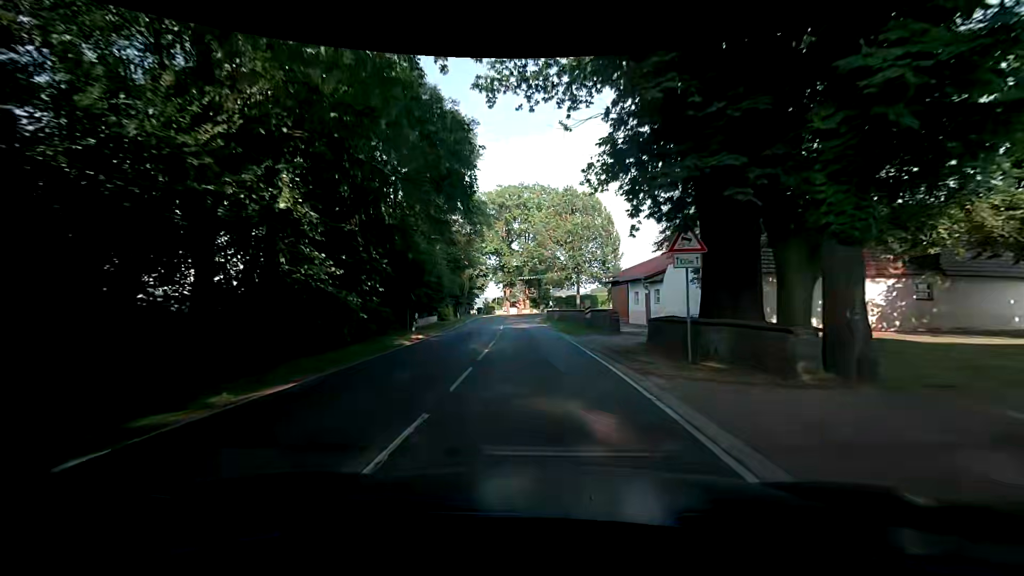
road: primary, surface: asphalt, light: Day
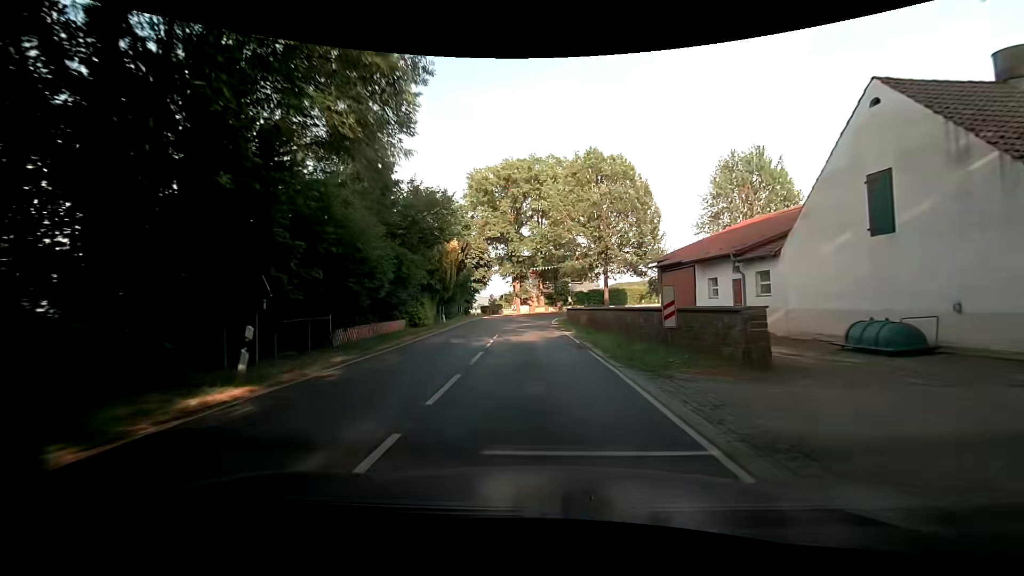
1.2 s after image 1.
(-0.6, +14.6) m; -3°
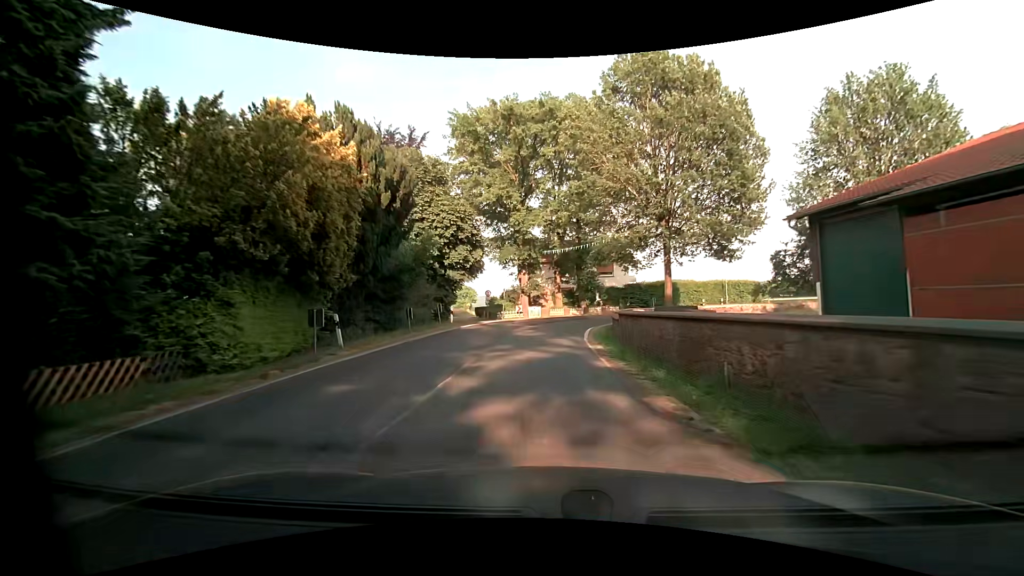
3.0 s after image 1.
(-0.4, +20.5) m; -2°
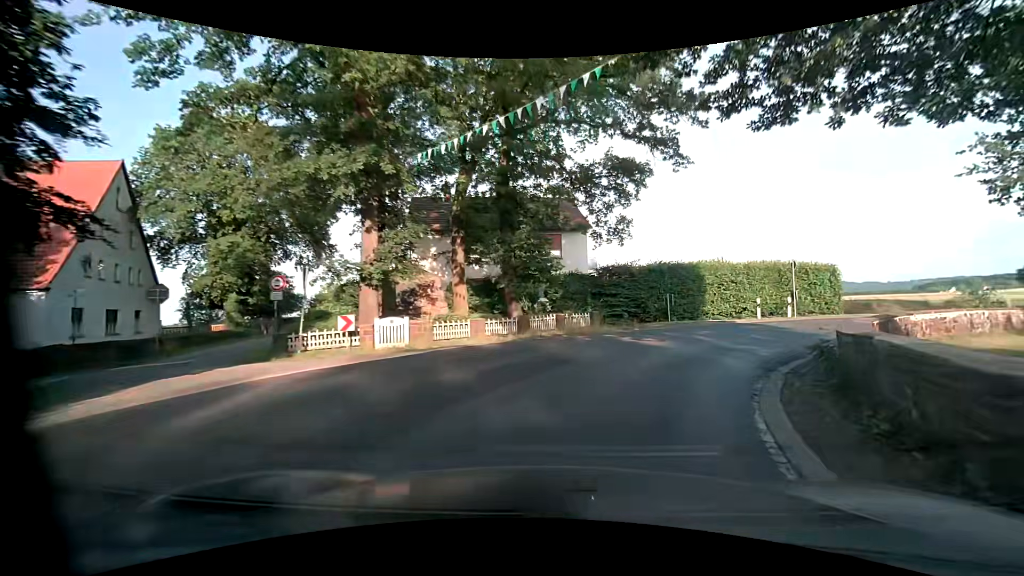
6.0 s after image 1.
(+0.9, +28.6) m; +9°
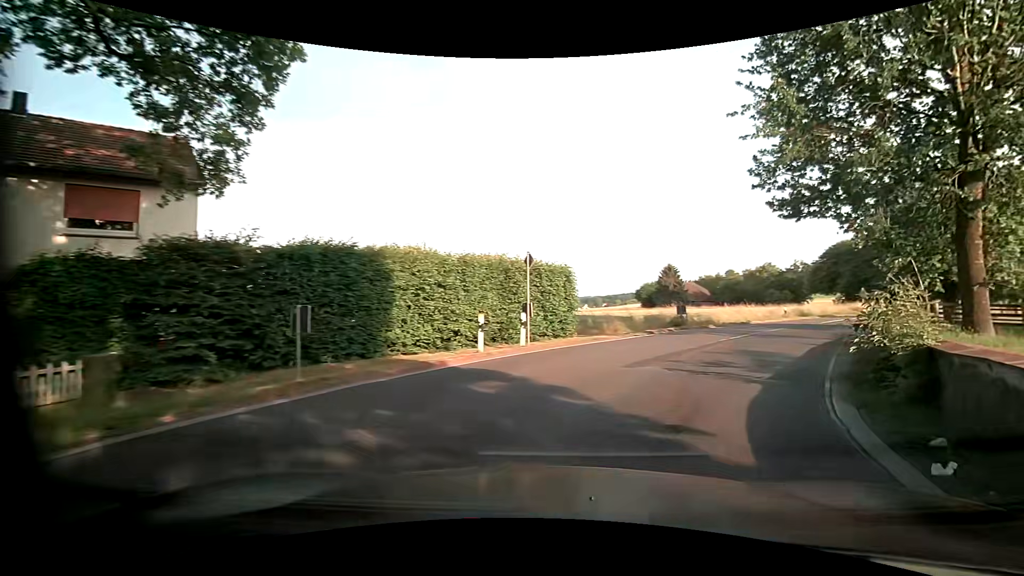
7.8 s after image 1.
(+3.7, +13.2) m; +35°
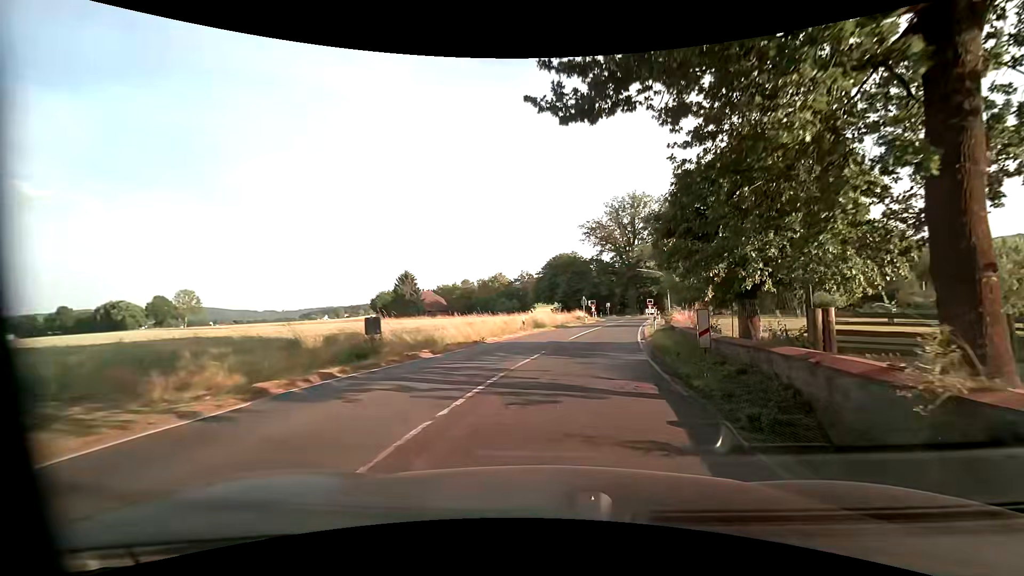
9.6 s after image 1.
(+3.8, +13.0) m; +28°
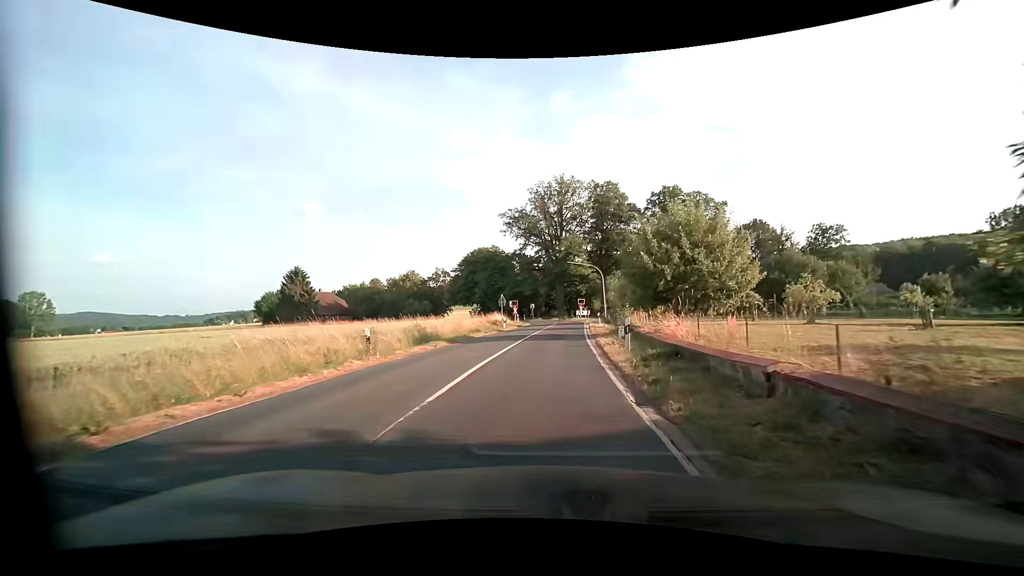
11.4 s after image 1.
(+1.5, +15.7) m; +8°
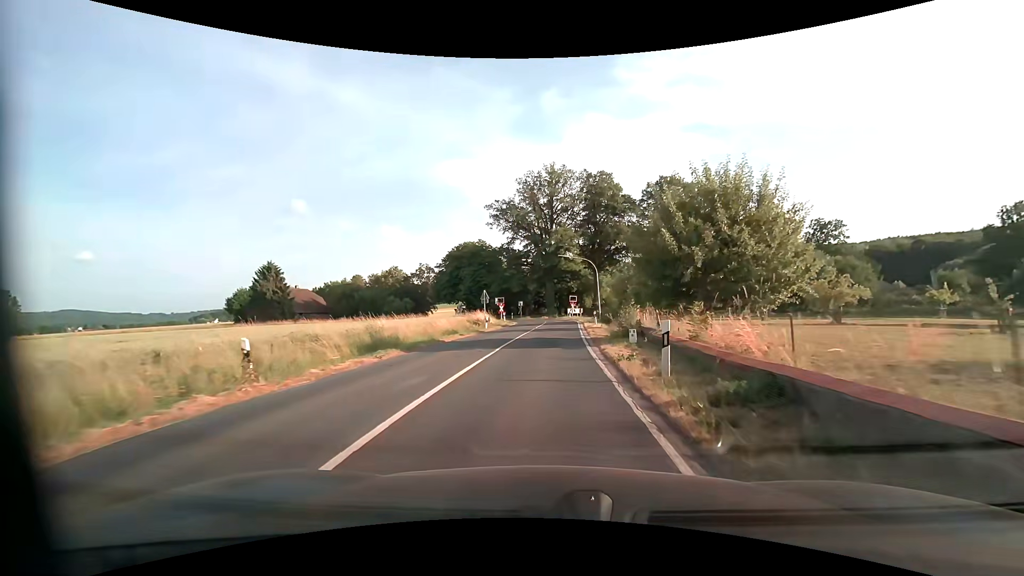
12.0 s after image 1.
(+0.1, +5.8) m; +1°
(0, +10) (0, +20) (+1, +30) (+1, +40) (+2, +50) (+1, +60) (-1, +70) (-5, +79) (-10, +87) (-16, +95) m
